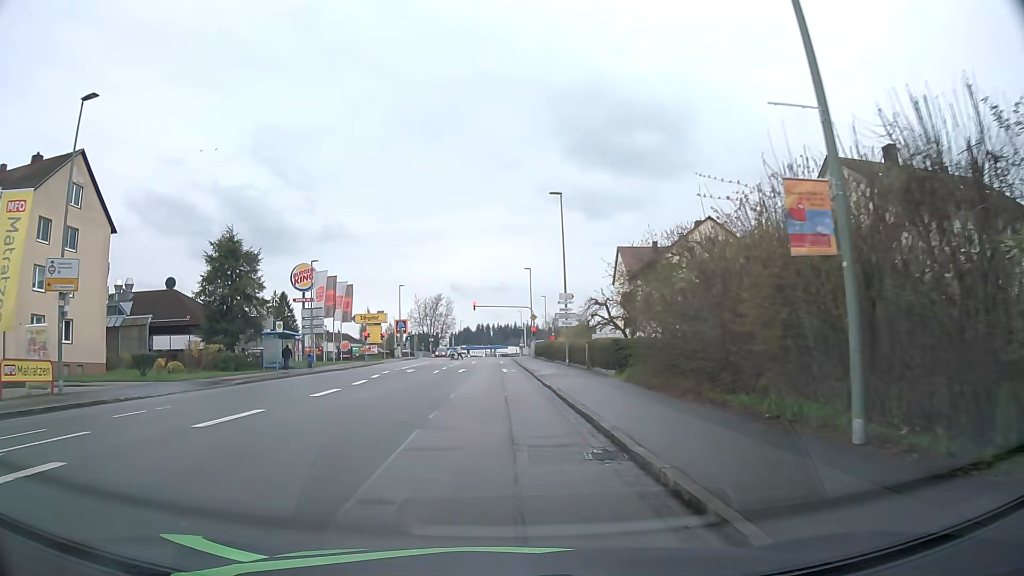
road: tertiary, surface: asphalt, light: Day
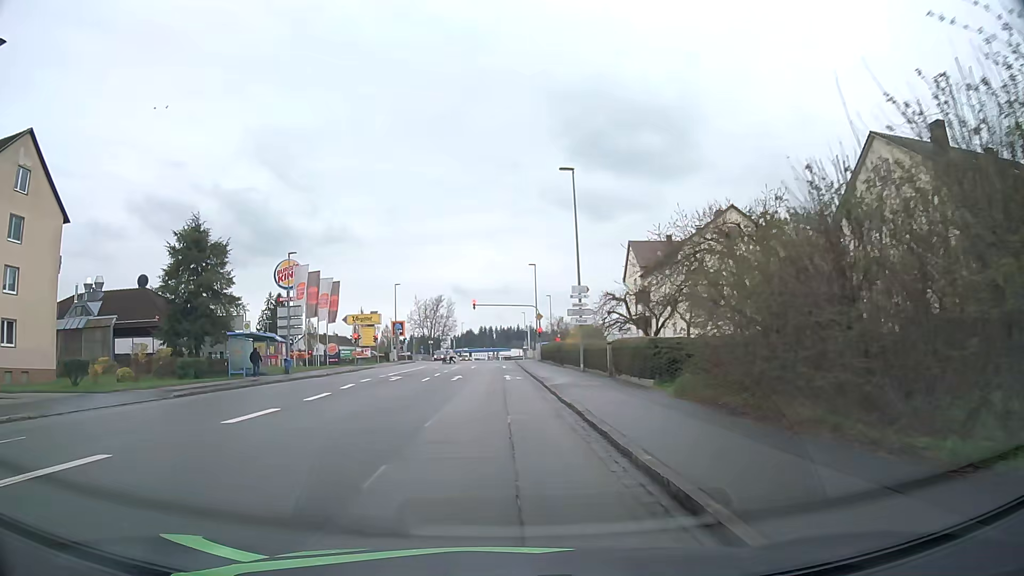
(0.0, +6.2) m; 0°
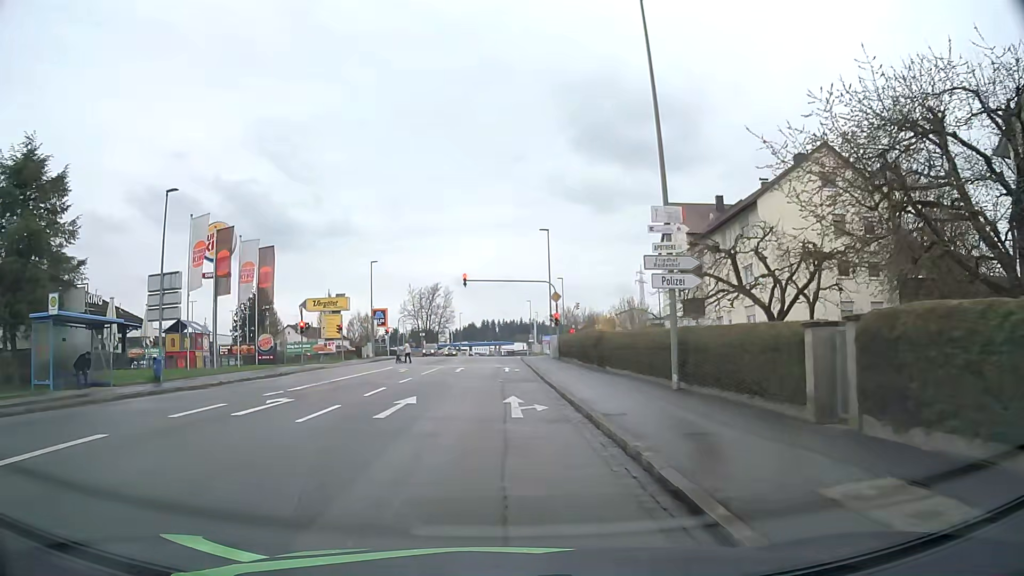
(0.0, +18.0) m; 0°
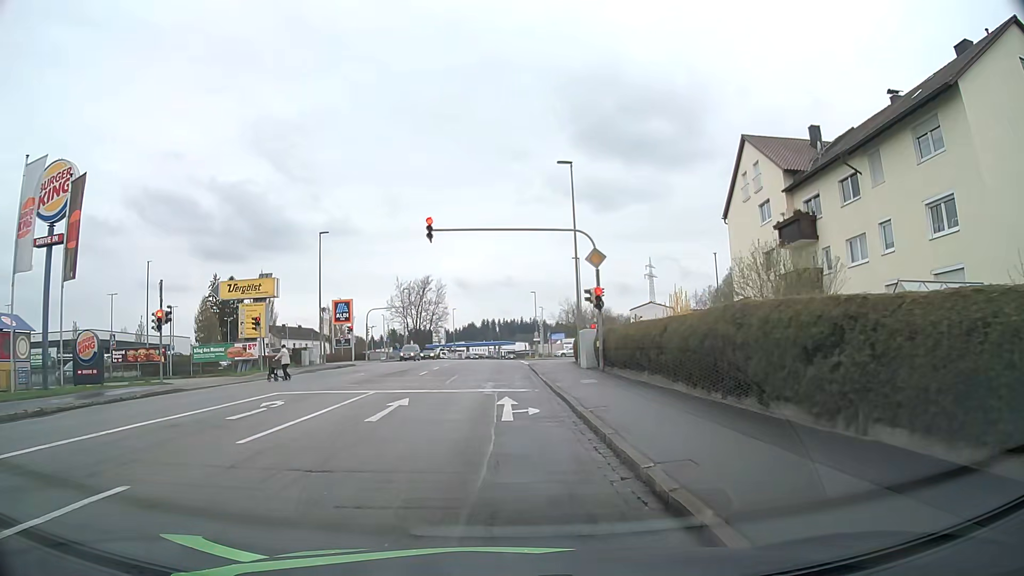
(0.0, +20.2) m; 0°
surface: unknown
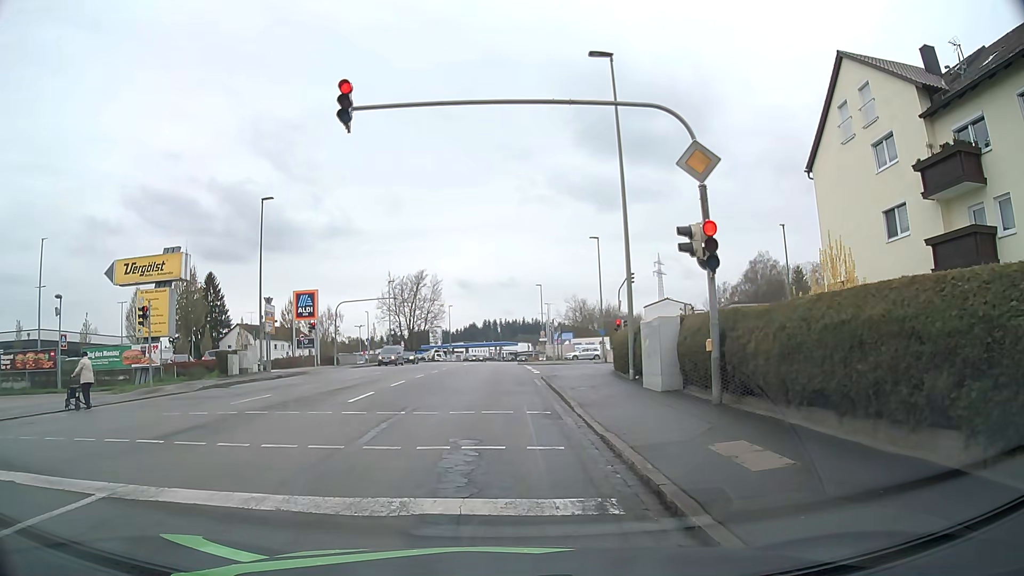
(0.0, +13.2) m; -1°
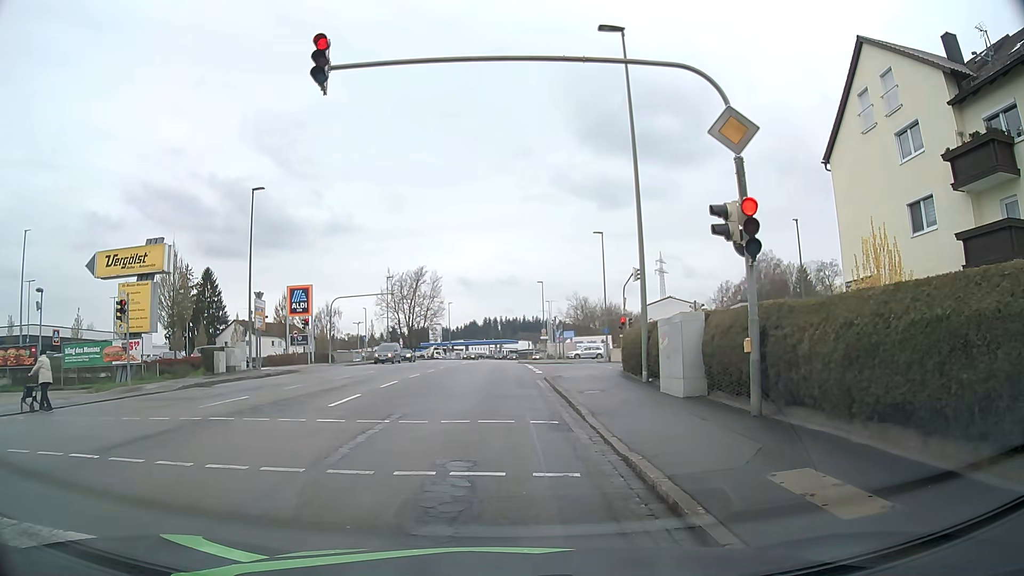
(0.0, +1.7) m; 0°
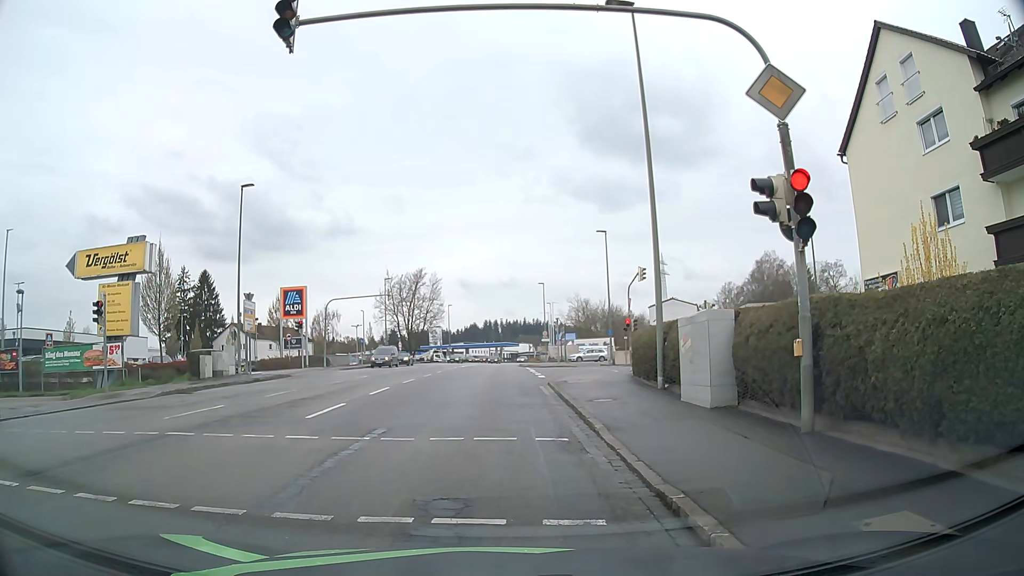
(0.0, +1.6) m; +2°
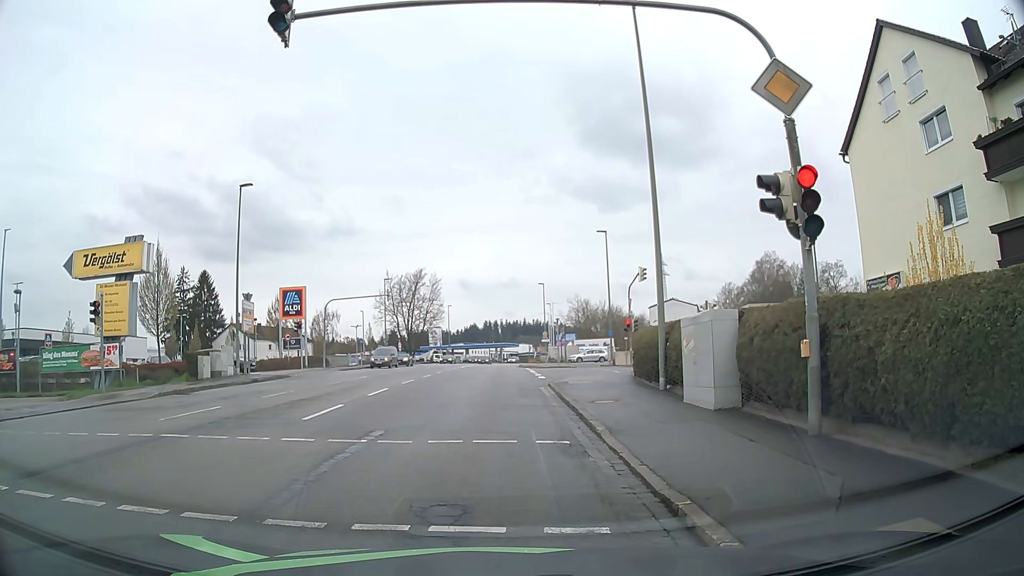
(0.0, +0.2) m; 0°
(0, +10) (0, +20) (0, +30) (+7, +37) (+16, +39) (+26, +38) (+36, +38) (+46, +37) (+56, +36) (+66, +35) m
